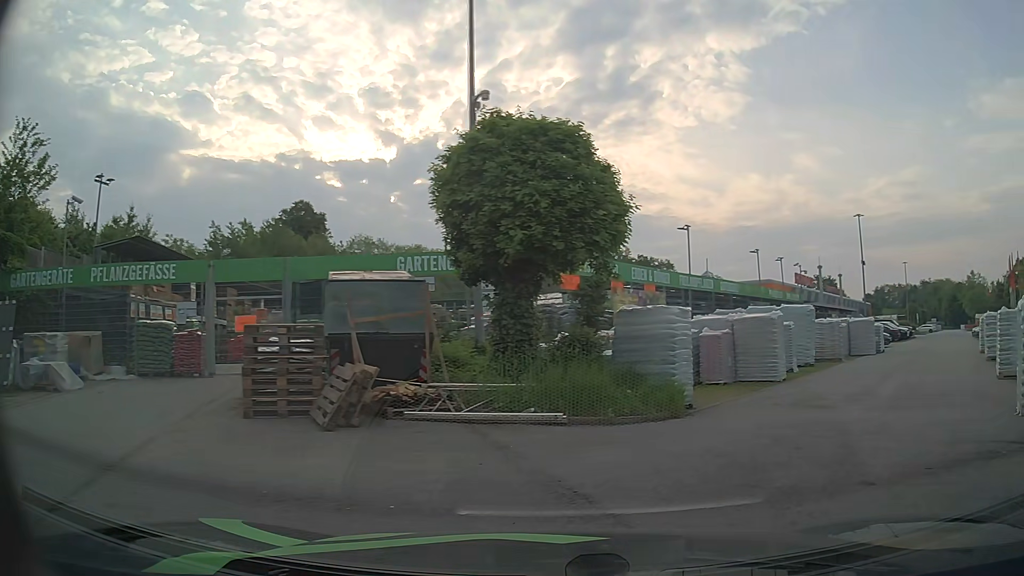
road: service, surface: paved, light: Day
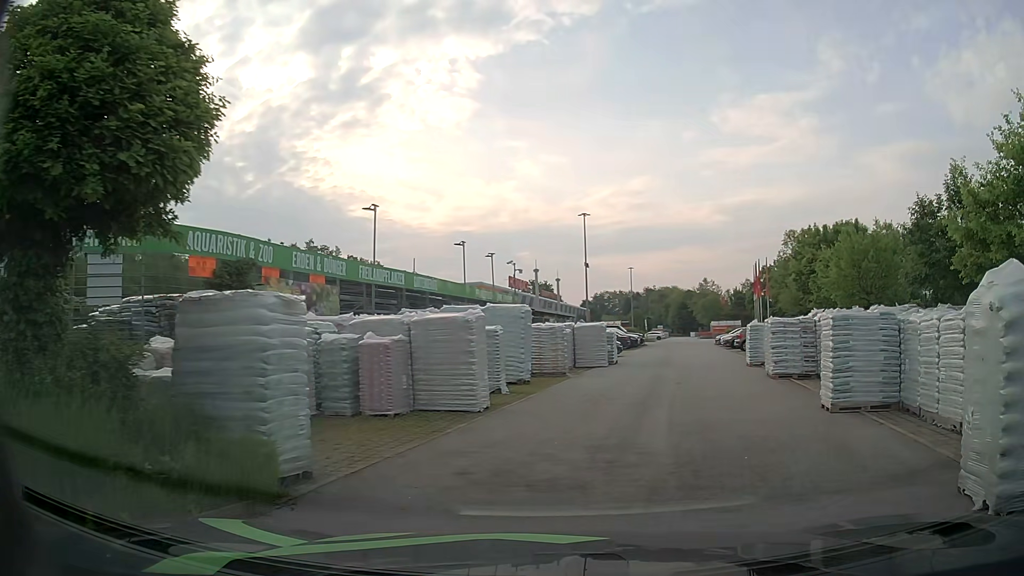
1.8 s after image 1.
(+1.3, +5.4) m; +26°
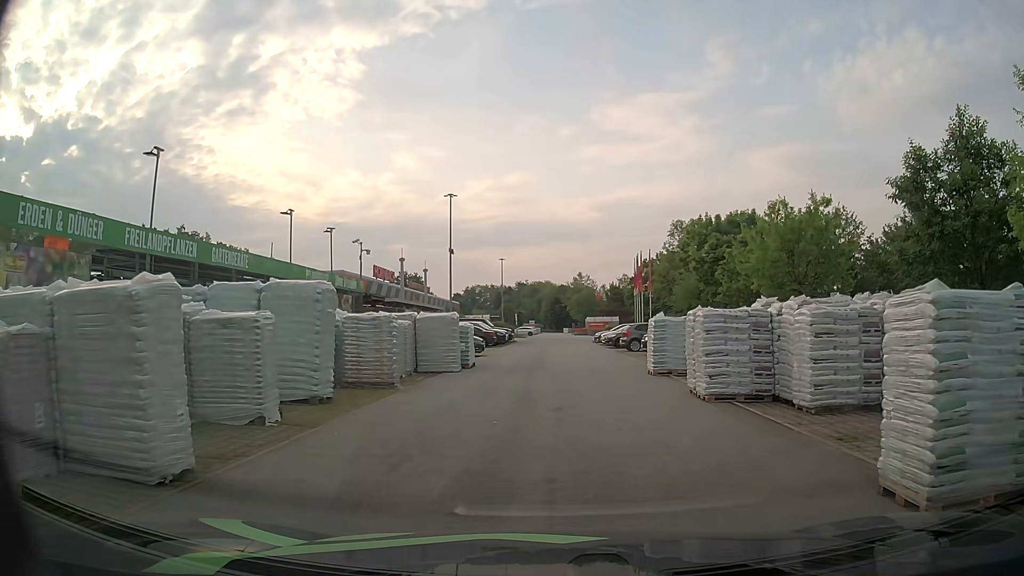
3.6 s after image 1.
(+0.6, +6.5) m; +10°
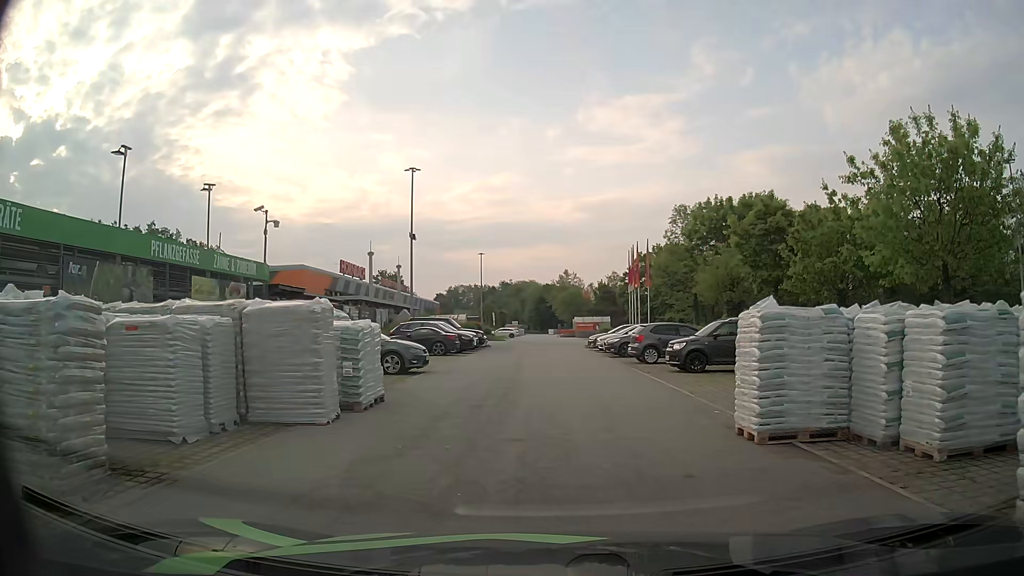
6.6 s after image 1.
(+0.1, +10.3) m; 0°
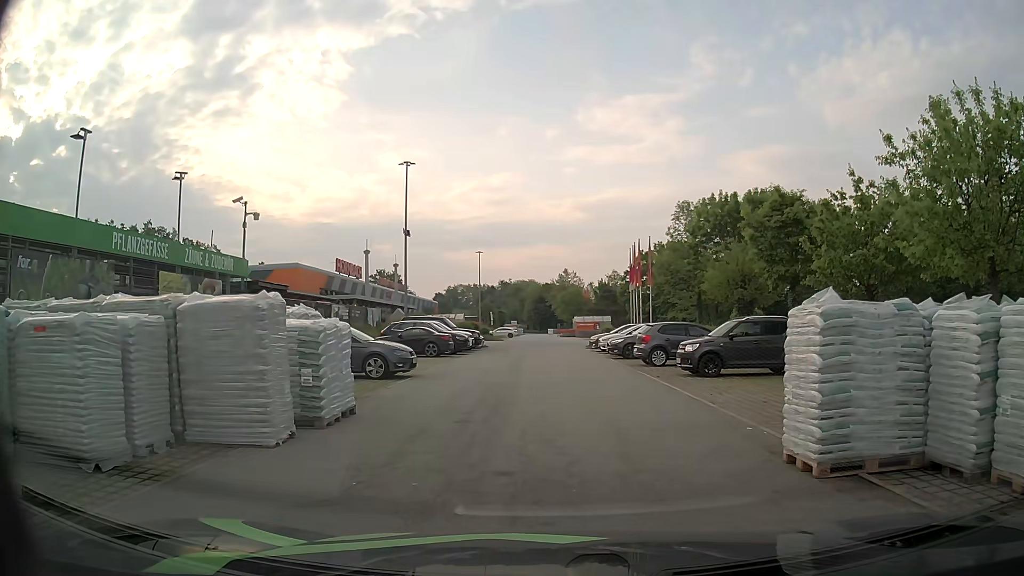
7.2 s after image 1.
(0.0, +1.8) m; +1°
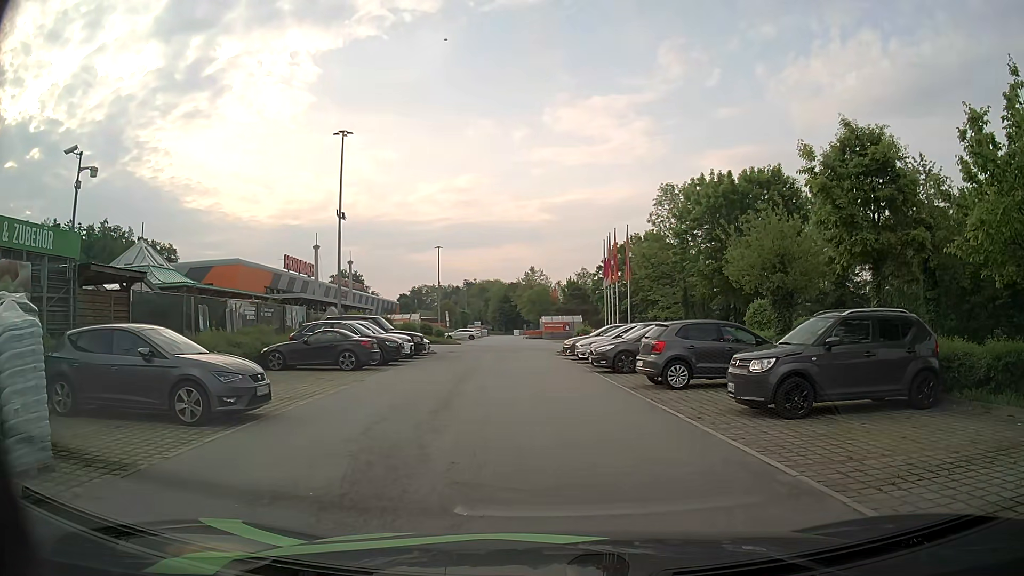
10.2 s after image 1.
(0.0, +8.1) m; +3°
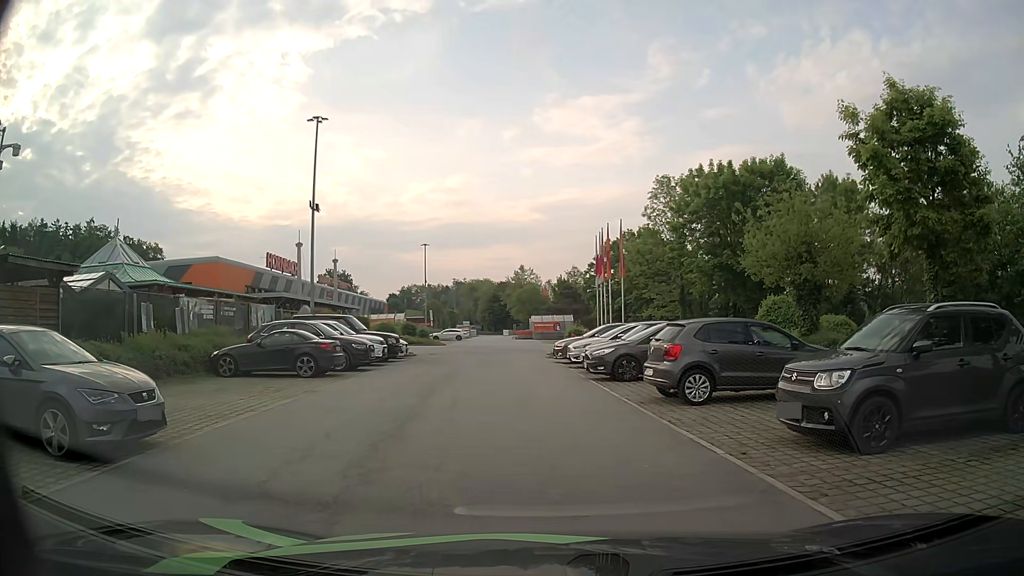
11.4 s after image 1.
(0.0, +2.9) m; 0°
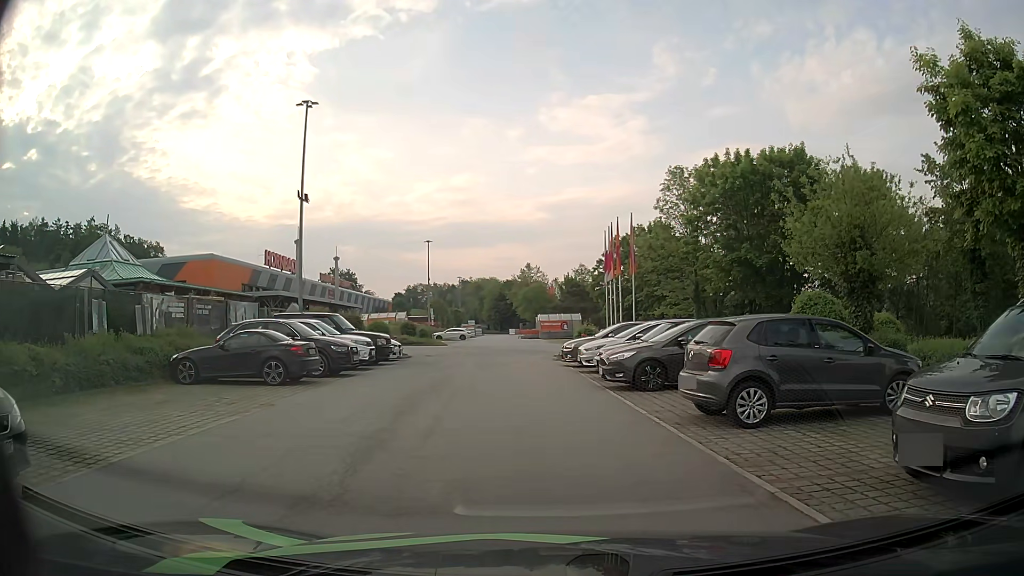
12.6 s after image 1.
(0.0, +2.7) m; 0°
